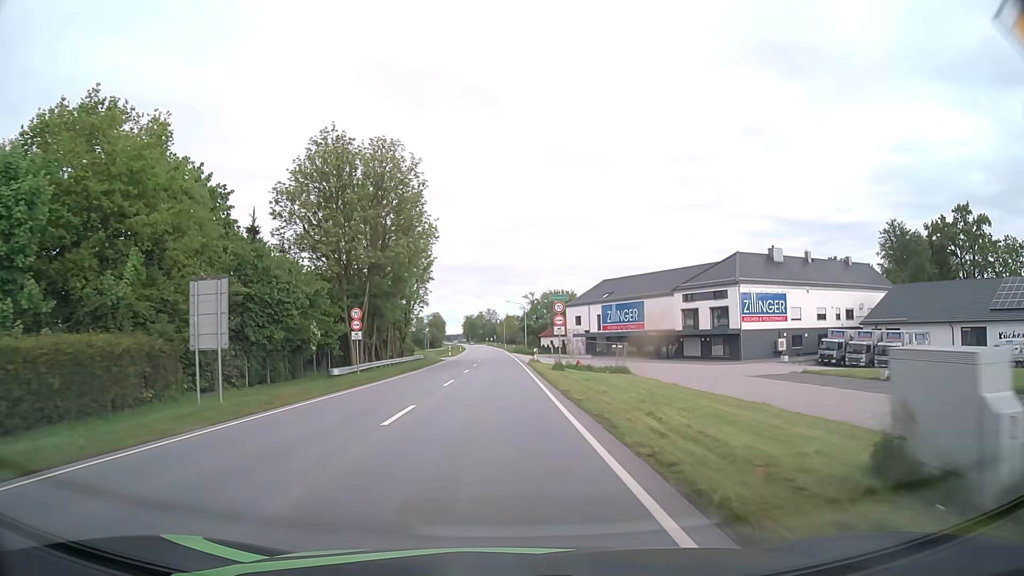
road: primary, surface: asphalt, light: Day
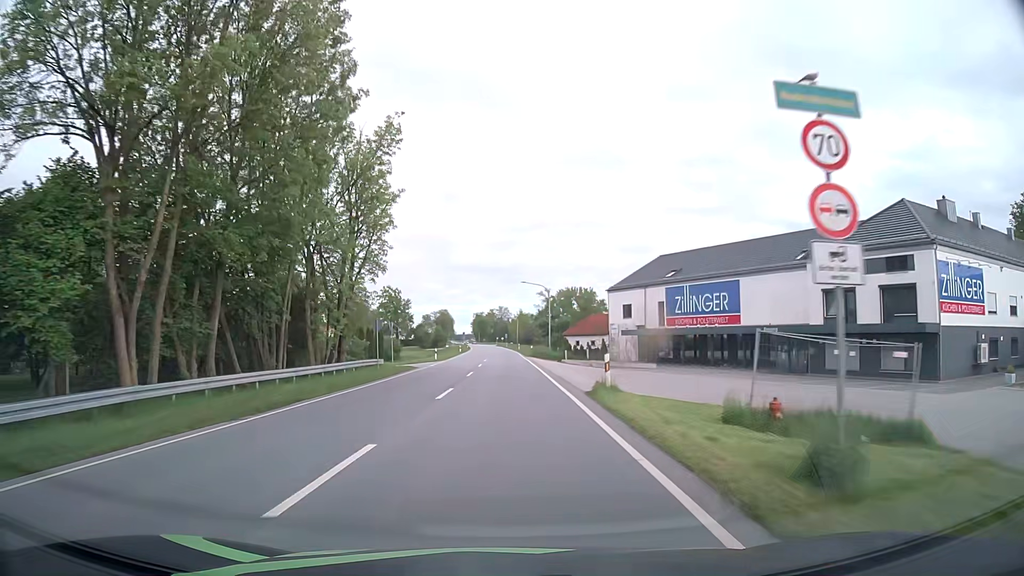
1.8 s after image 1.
(-0.3, +30.8) m; -1°
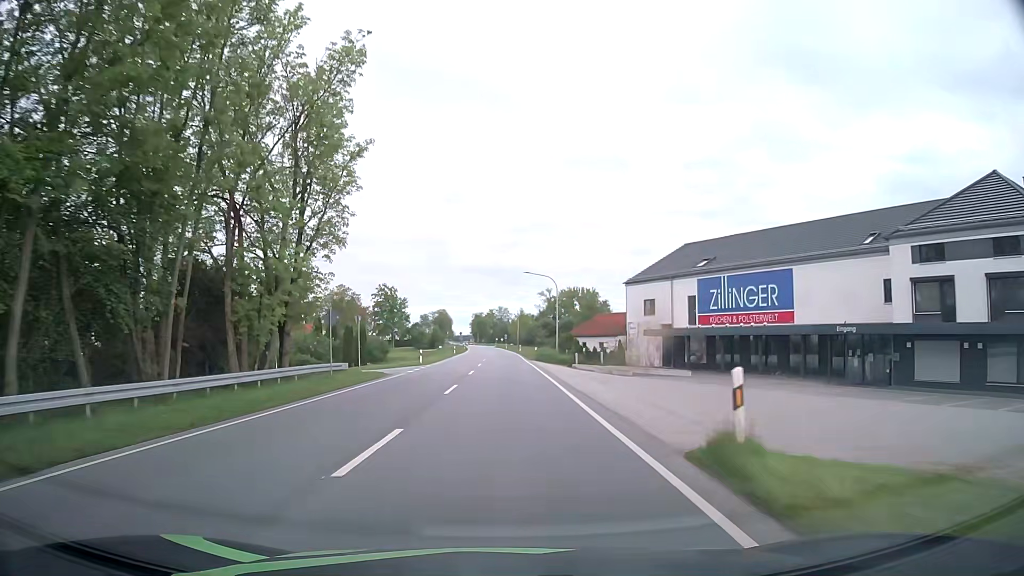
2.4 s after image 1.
(0.0, +10.3) m; 0°
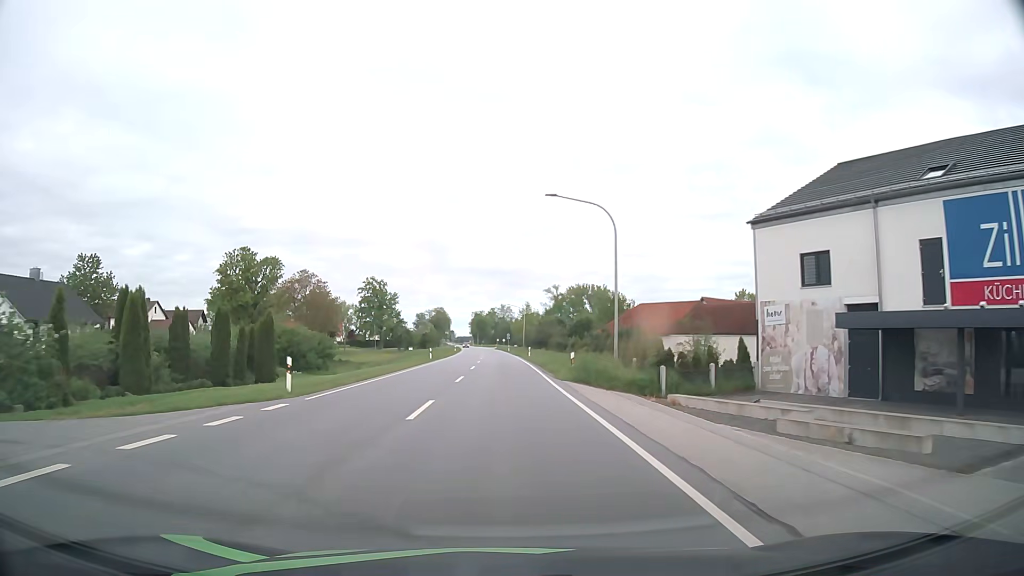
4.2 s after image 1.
(+0.1, +30.9) m; 0°
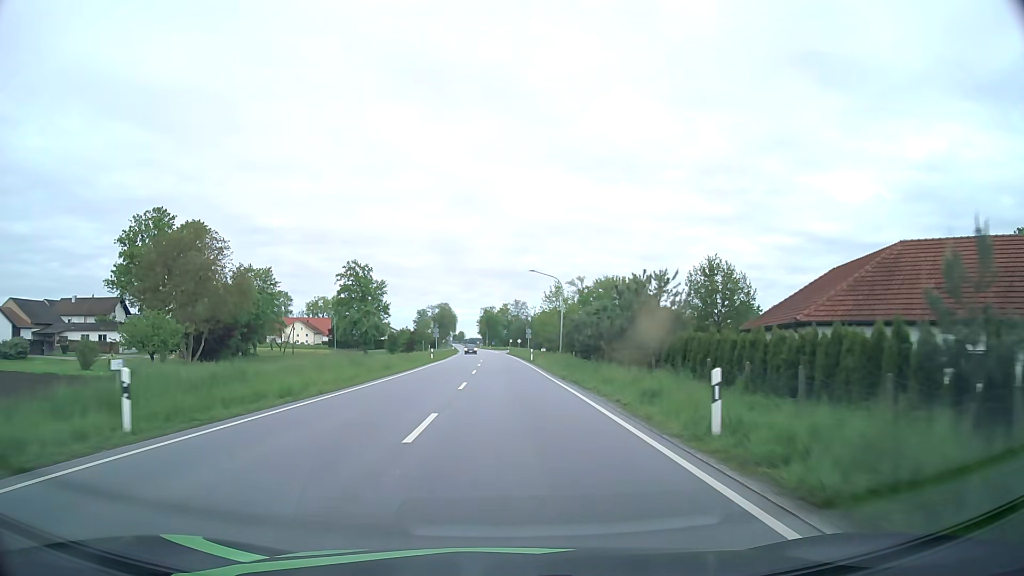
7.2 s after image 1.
(-0.7, +51.2) m; -1°
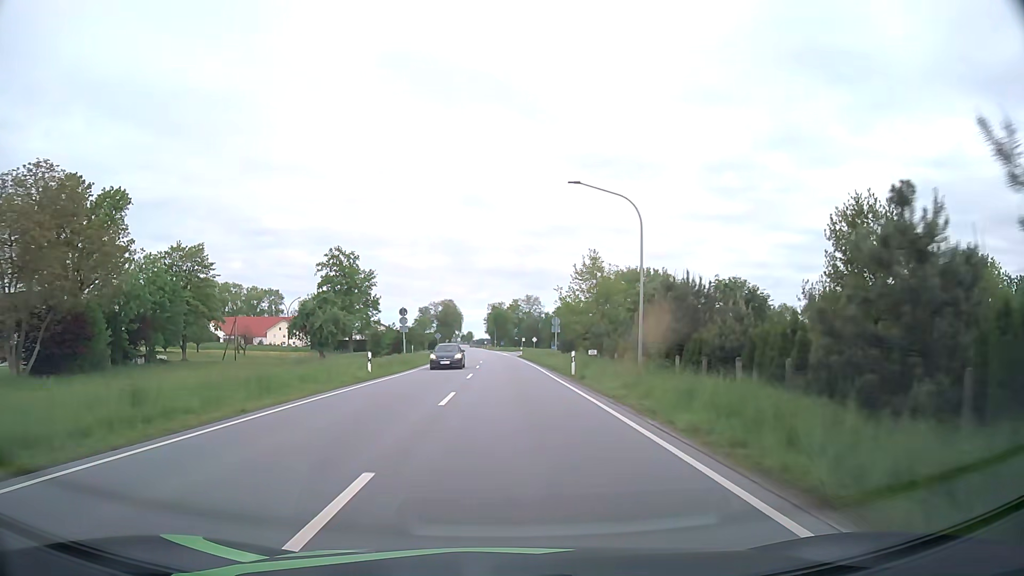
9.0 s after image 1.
(-0.1, +30.5) m; -1°
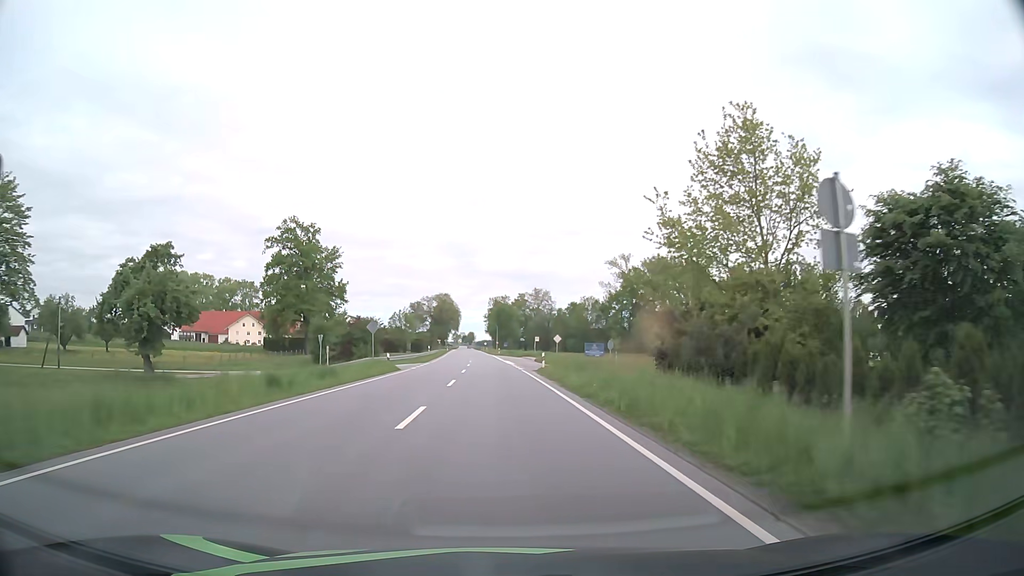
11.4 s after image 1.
(-0.2, +40.4) m; 0°
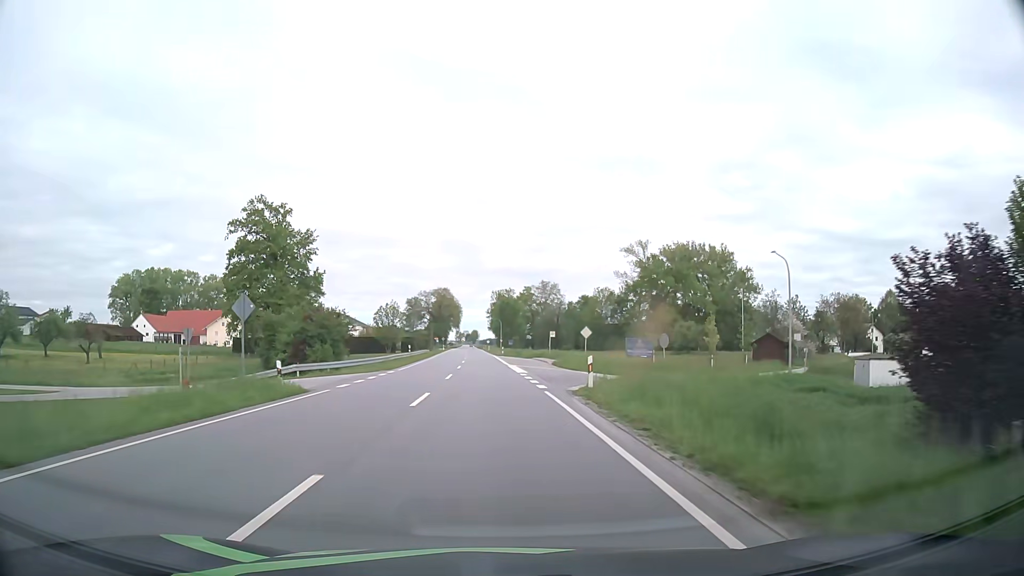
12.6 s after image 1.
(0.0, +20.1) m; 0°
(0, +10) (0, +20) (0, +30) (-1, +40) (-1, +50) (-2, +60) (-2, +70) (-3, +80) (-3, +90) (-4, +100) m
